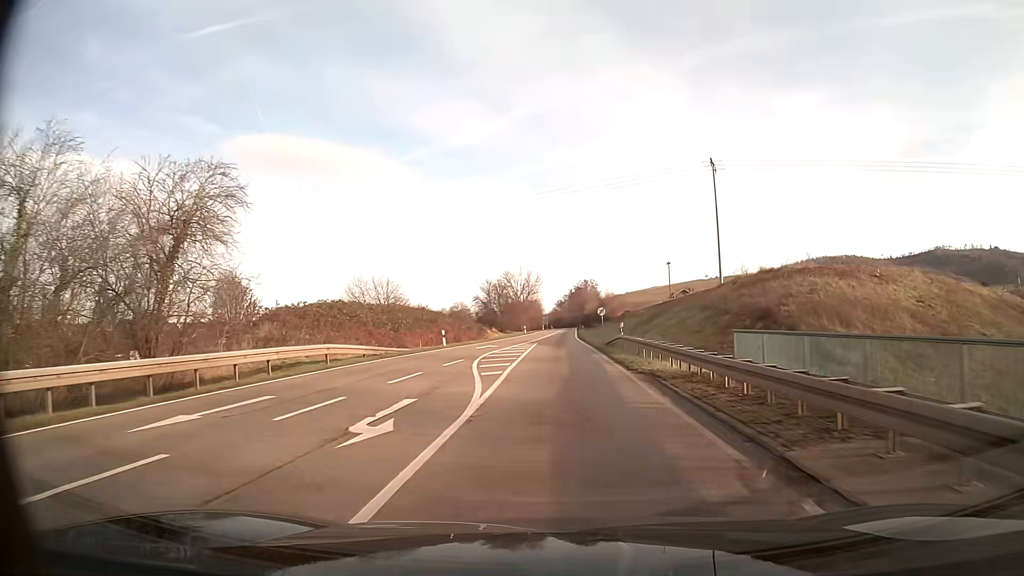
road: primary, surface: asphalt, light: Day
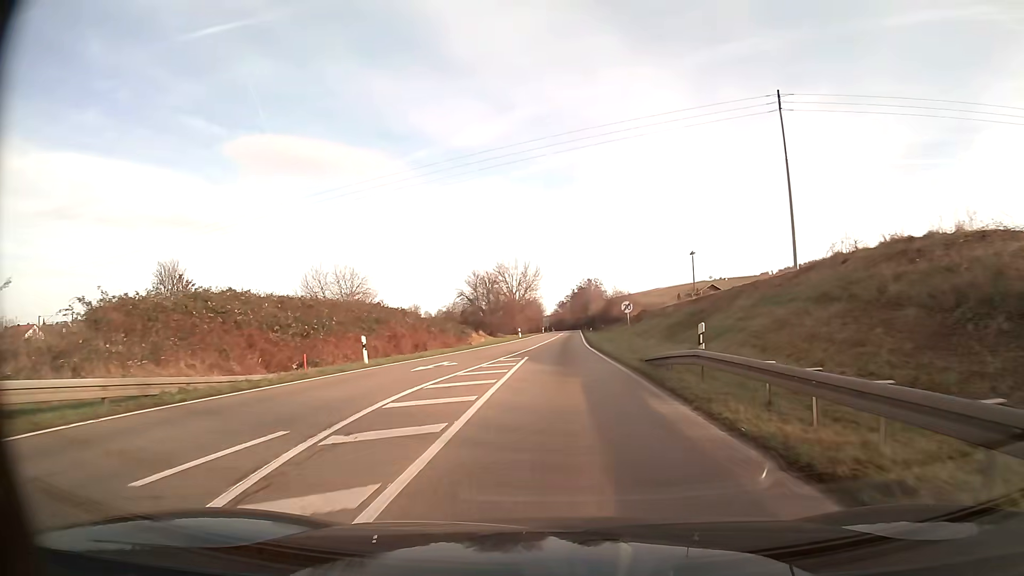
(0.0, +17.0) m; 0°
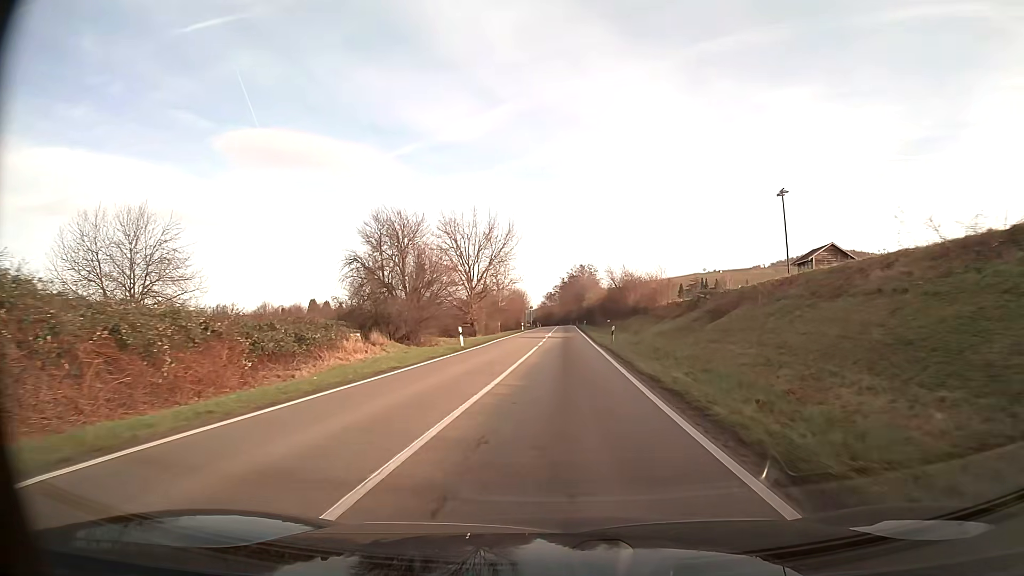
(+0.3, +38.8) m; +1°
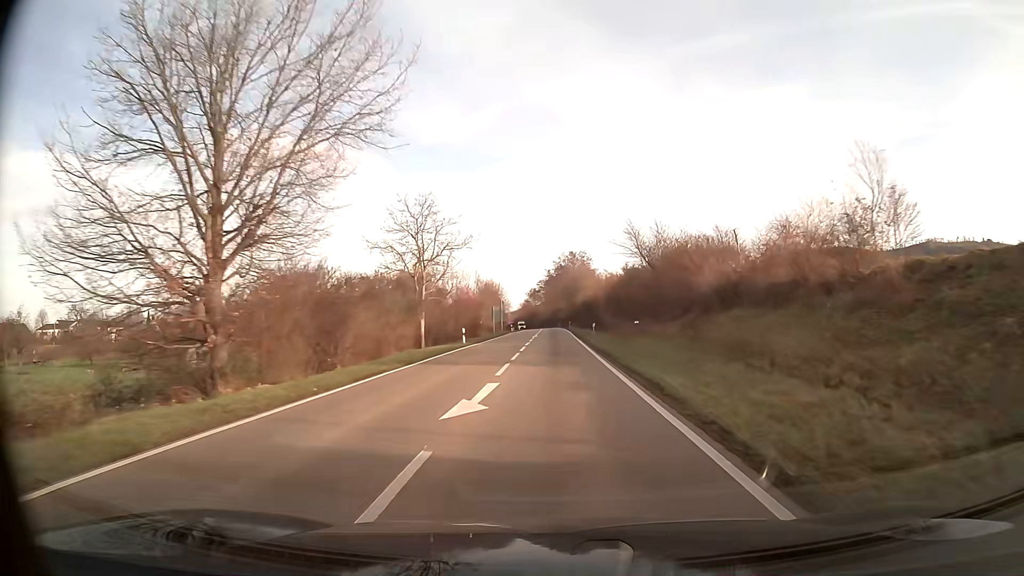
(+0.6, +43.6) m; +1°
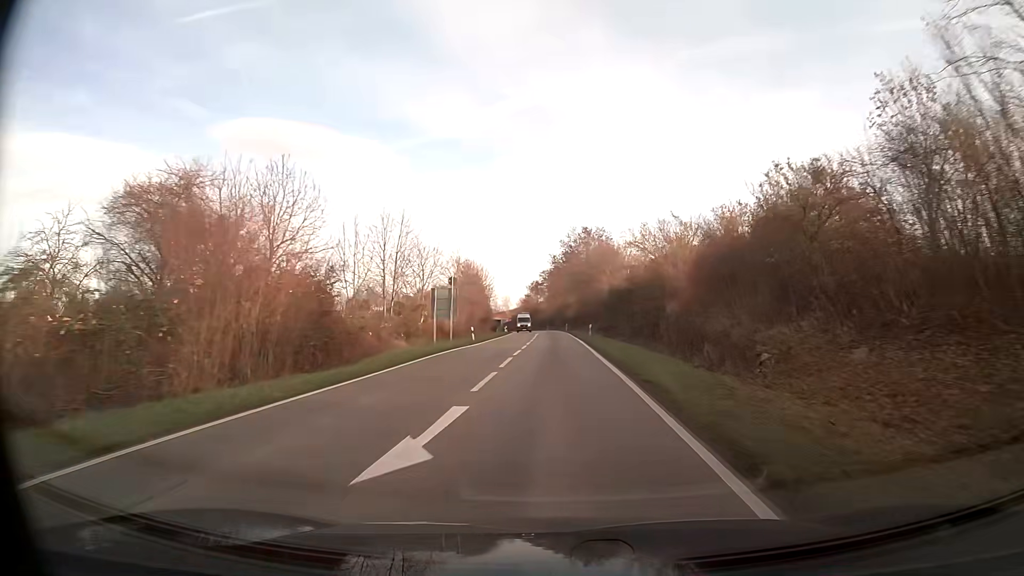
(-0.2, +46.2) m; -1°
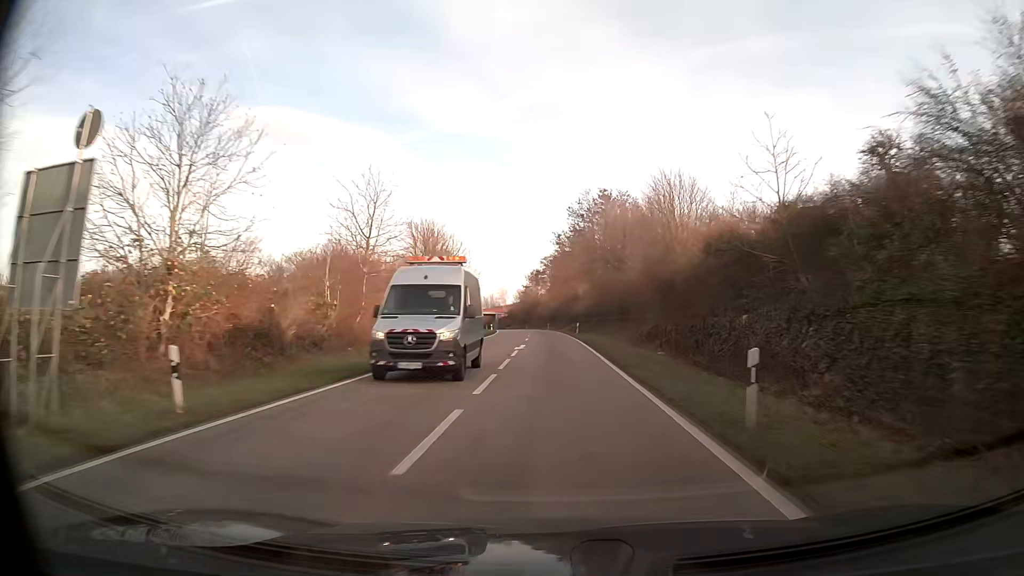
(-0.1, +36.5) m; 0°
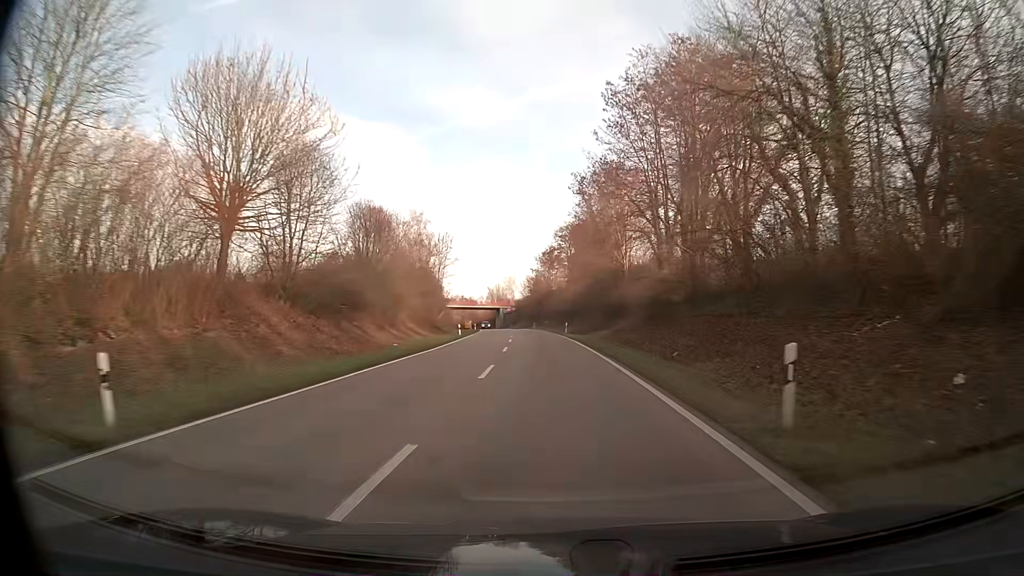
(-0.6, +51.3) m; -2°
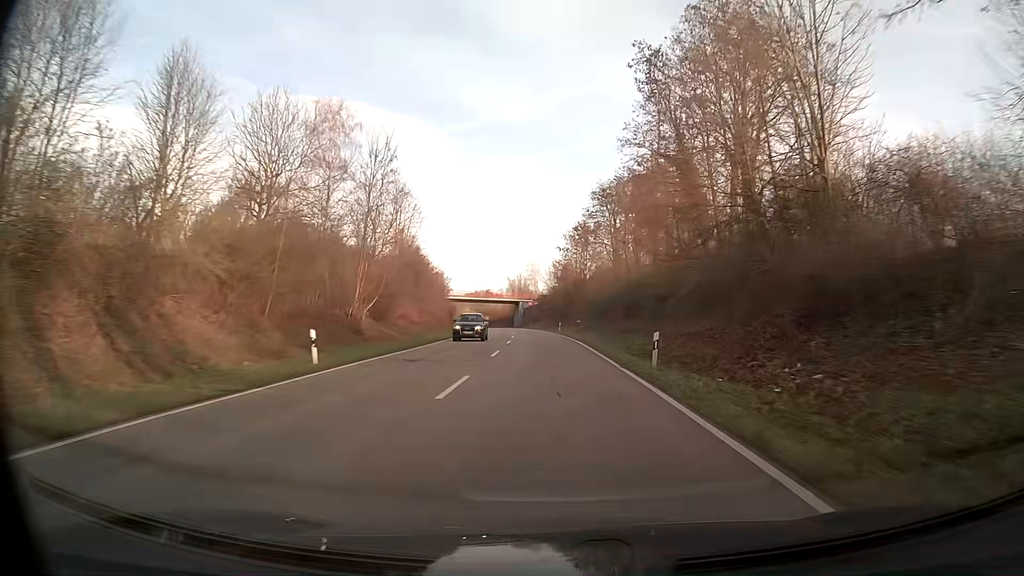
(-0.8, +40.4) m; -2°
